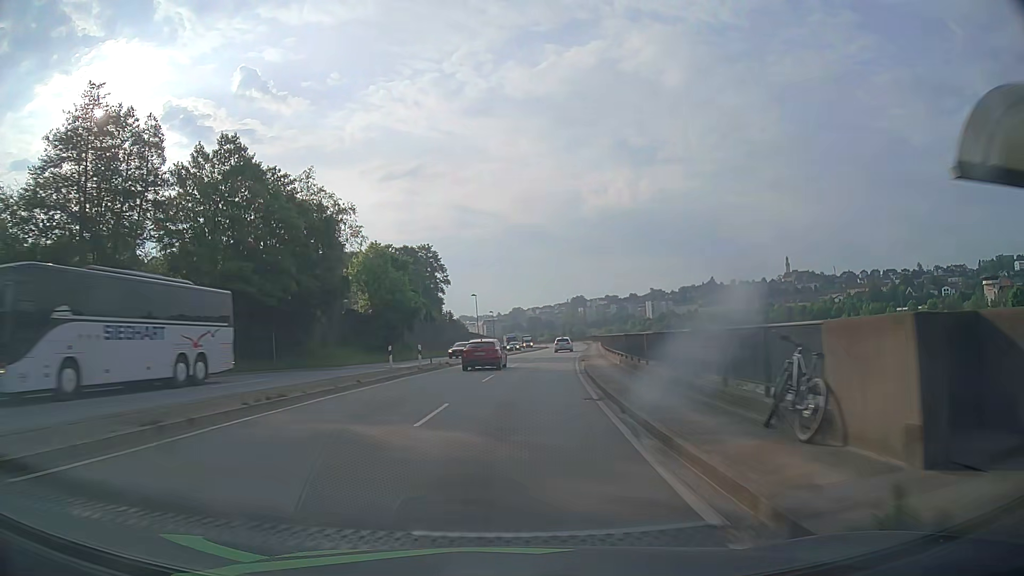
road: primary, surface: asphalt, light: Day
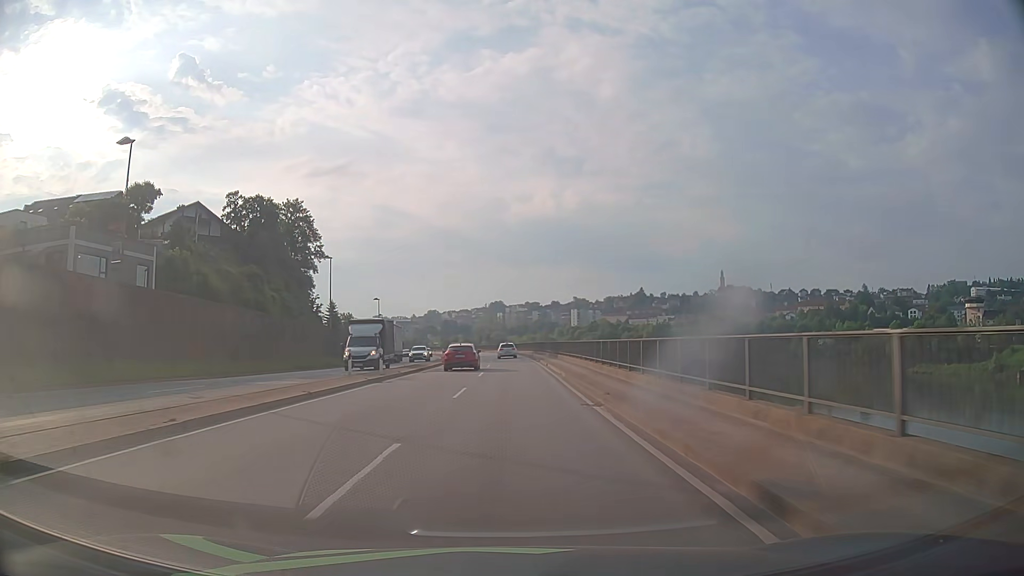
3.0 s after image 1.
(+3.8, +53.4) m; +7°
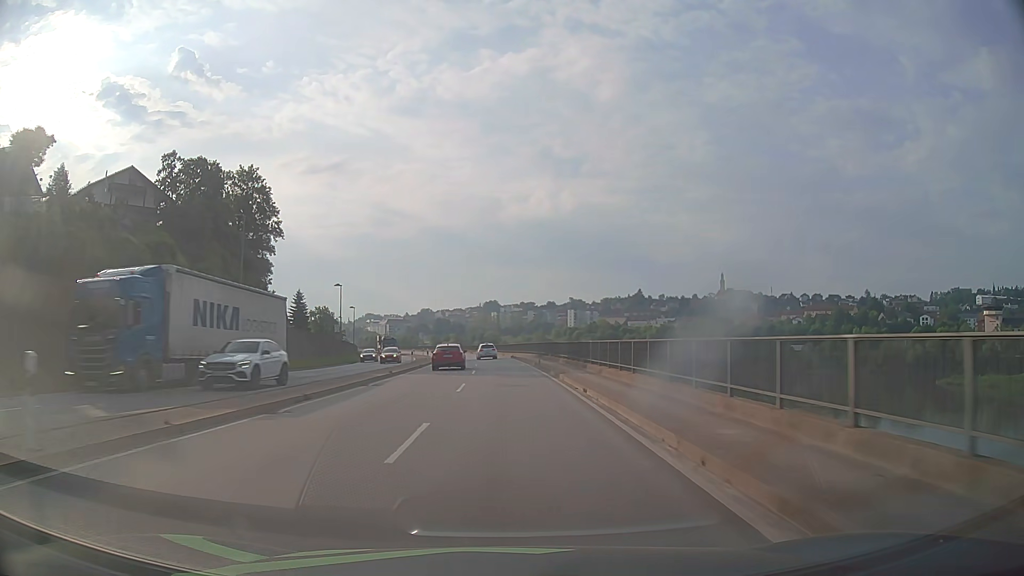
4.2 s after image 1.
(+0.1, +21.5) m; +1°
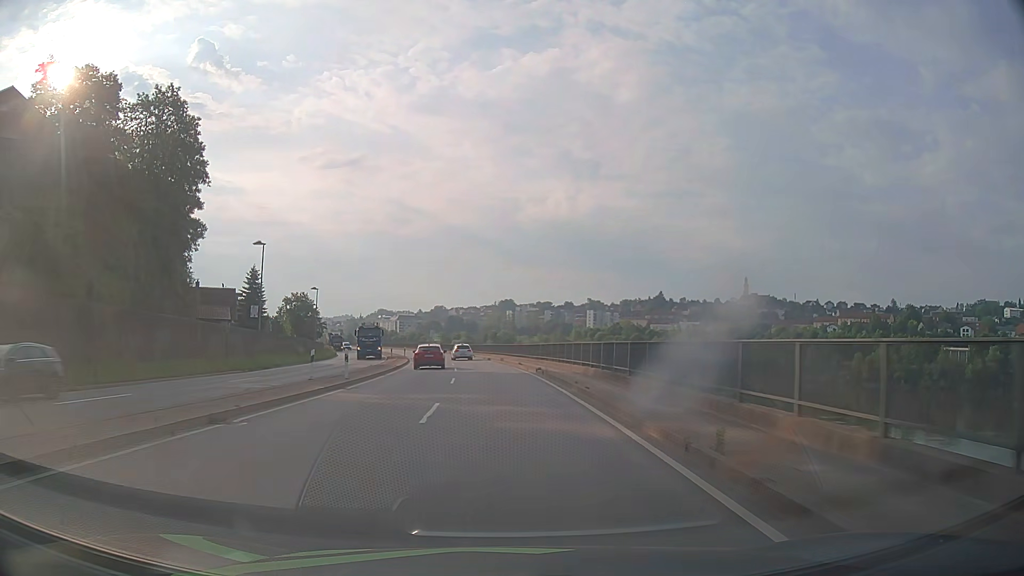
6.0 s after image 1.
(-0.2, +32.2) m; -1°
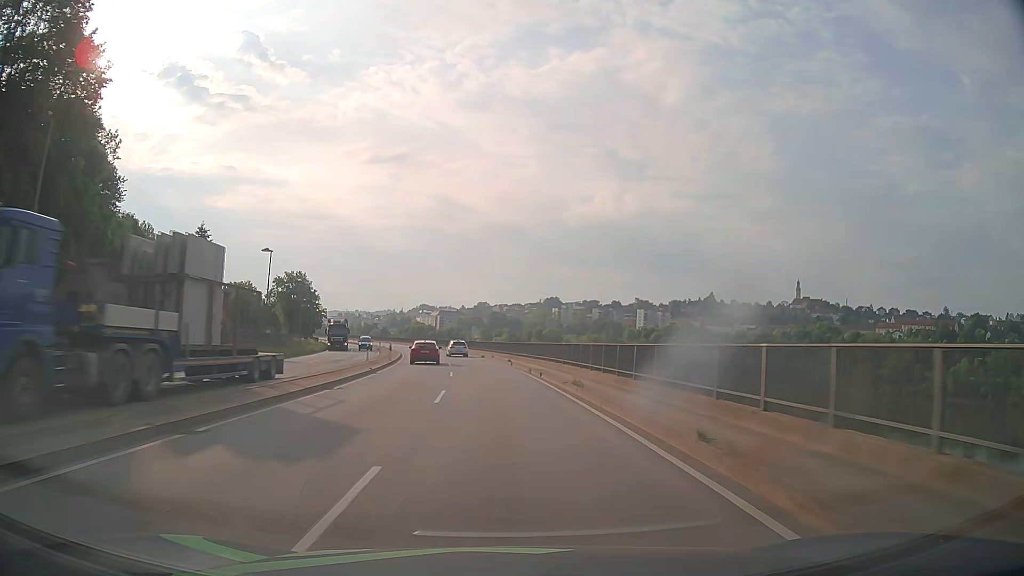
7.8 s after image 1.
(-1.0, +32.2) m; -3°
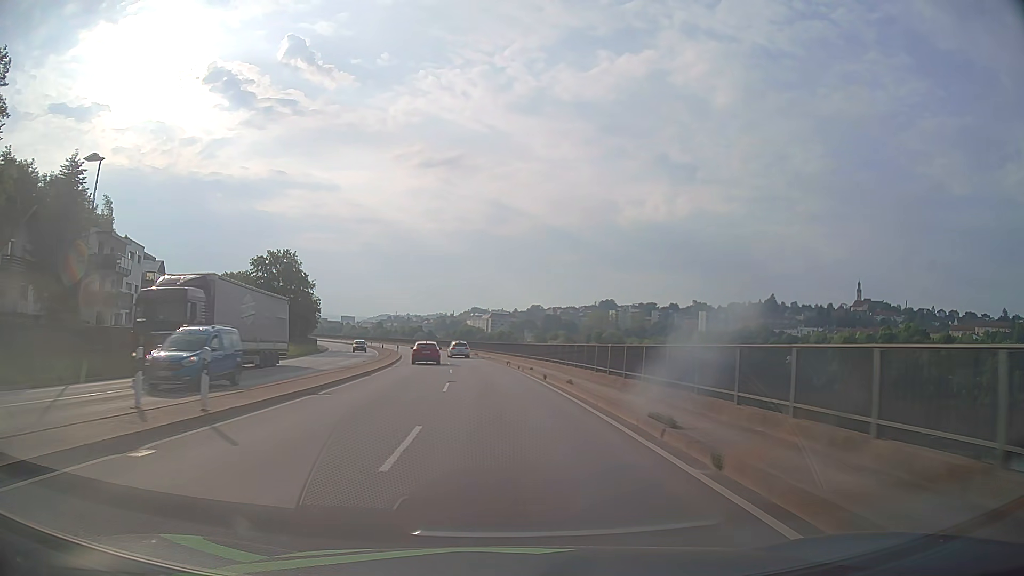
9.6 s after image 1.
(-1.3, +32.3) m; -5°
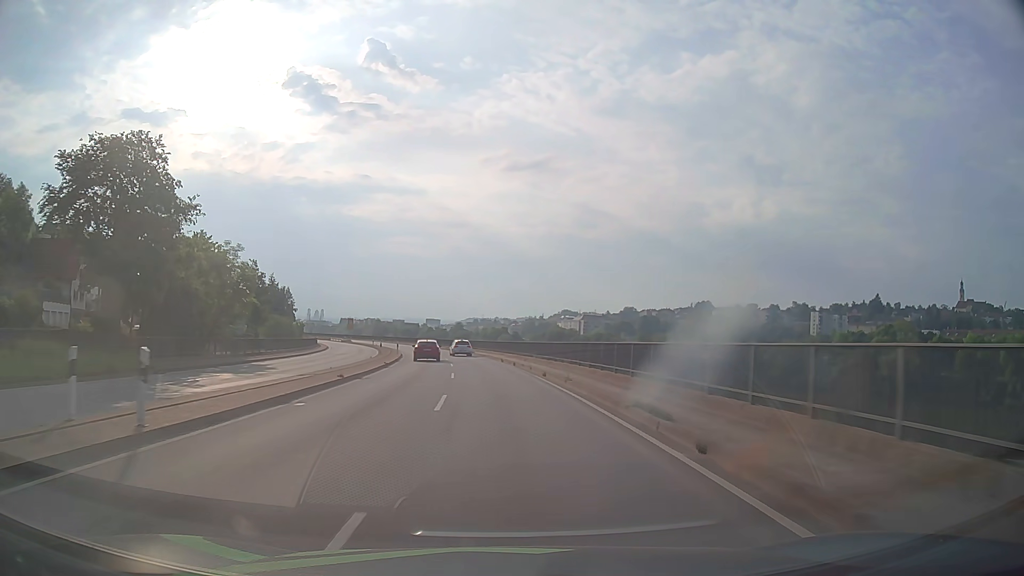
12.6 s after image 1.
(-3.6, +53.9) m; -7°
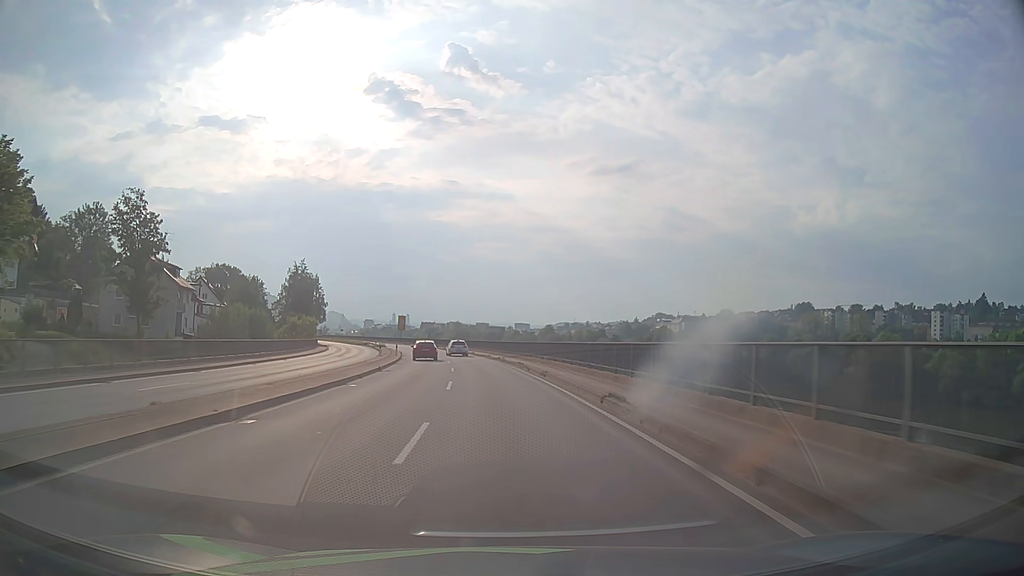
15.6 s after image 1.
(-3.5, +53.7) m; -8°
(0, +10) (-1, +20) (-1, +30) (-3, +40) (-4, +50) (-6, +60) (-8, +69) (-10, +79) (-12, +89) (-15, +99) m
